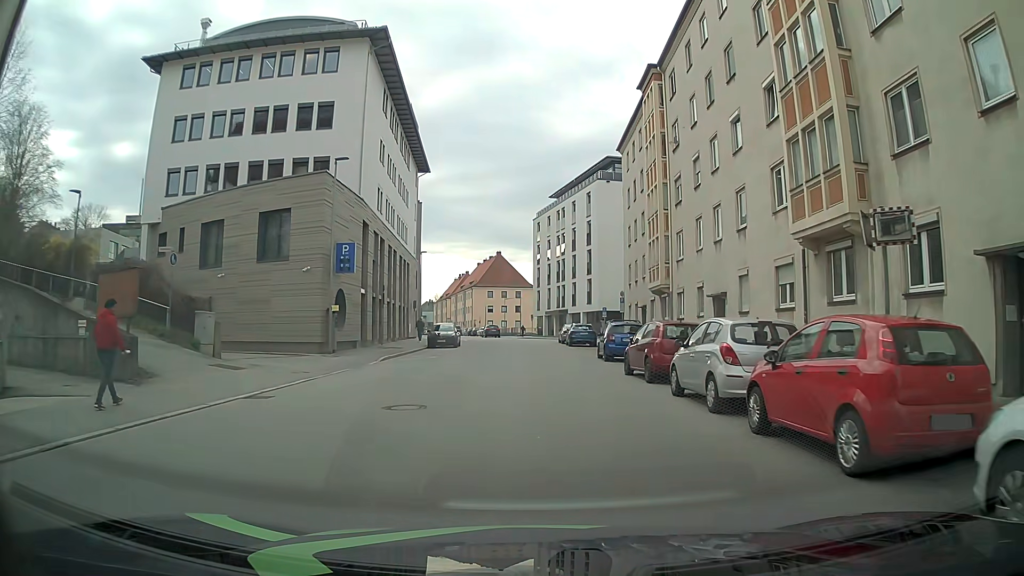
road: tertiary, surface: asphalt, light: Day
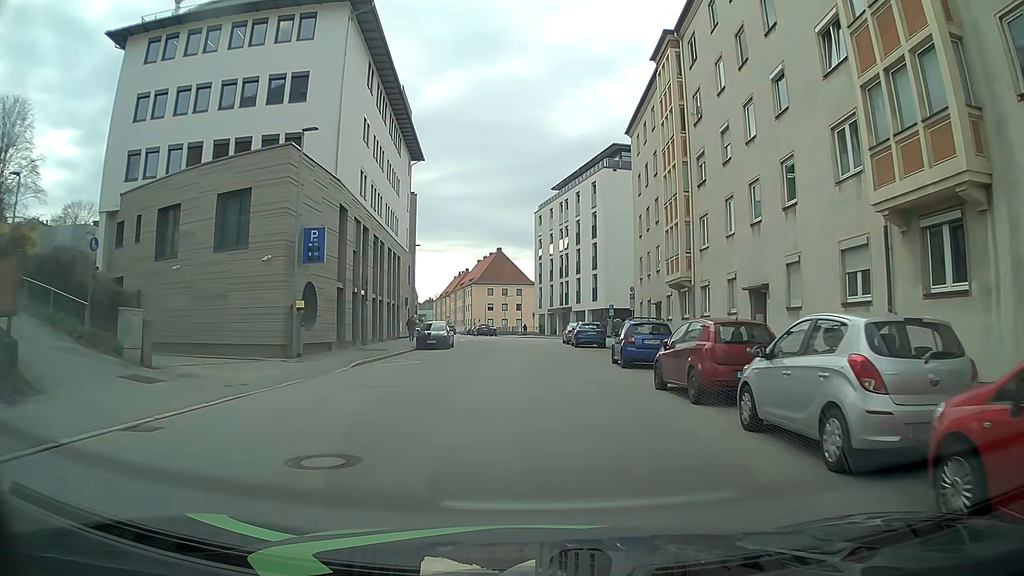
(0.0, +4.4) m; +1°
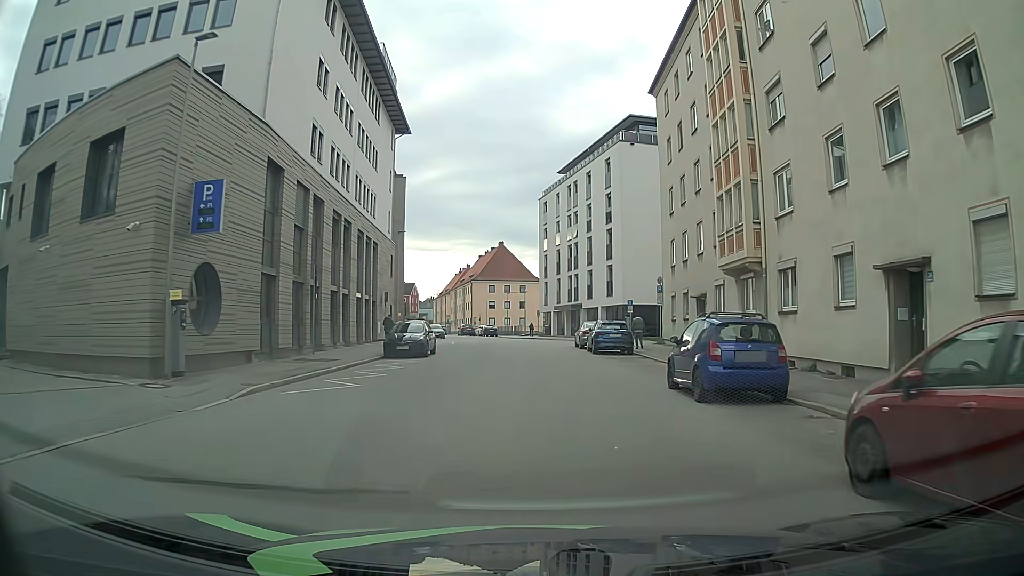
(-0.1, +8.9) m; -1°
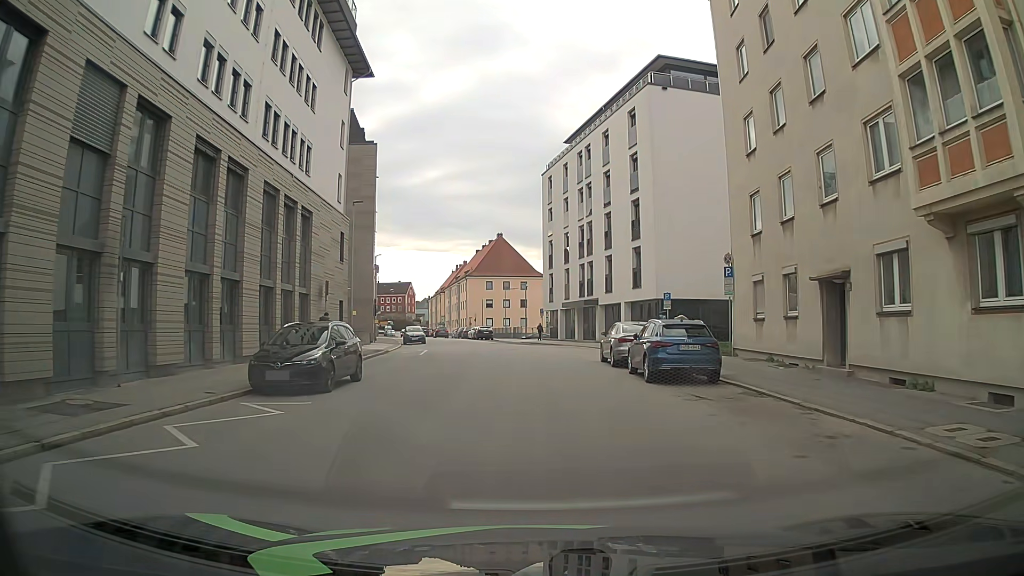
(0.0, +13.4) m; -1°
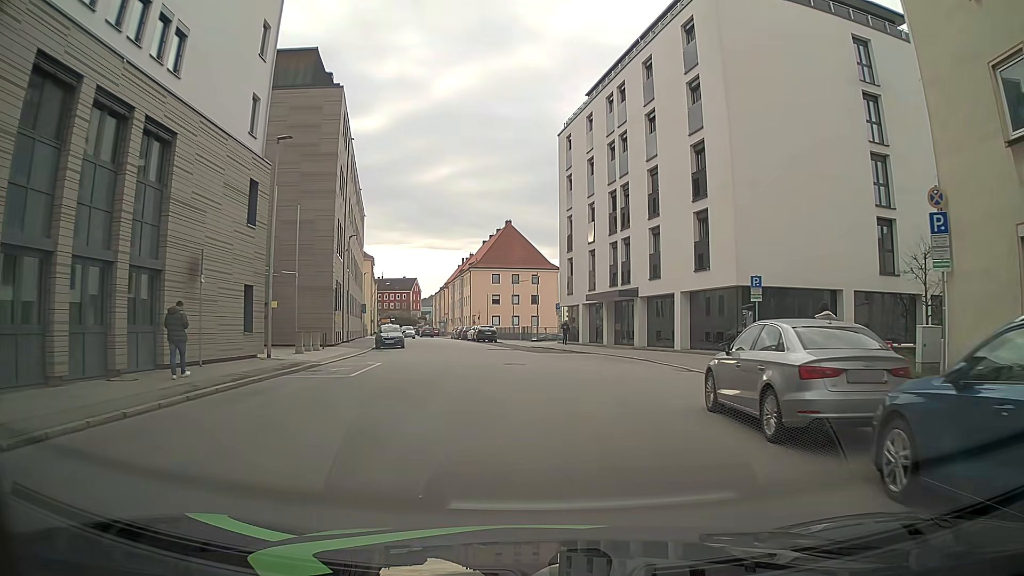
(0.0, +13.5) m; -1°
(0, +10) (0, +20) (-1, +30) (-2, +40) (-4, +50) (-7, +59) (-9, +69) (-11, +79) (-13, +89) (-15, +99) m
